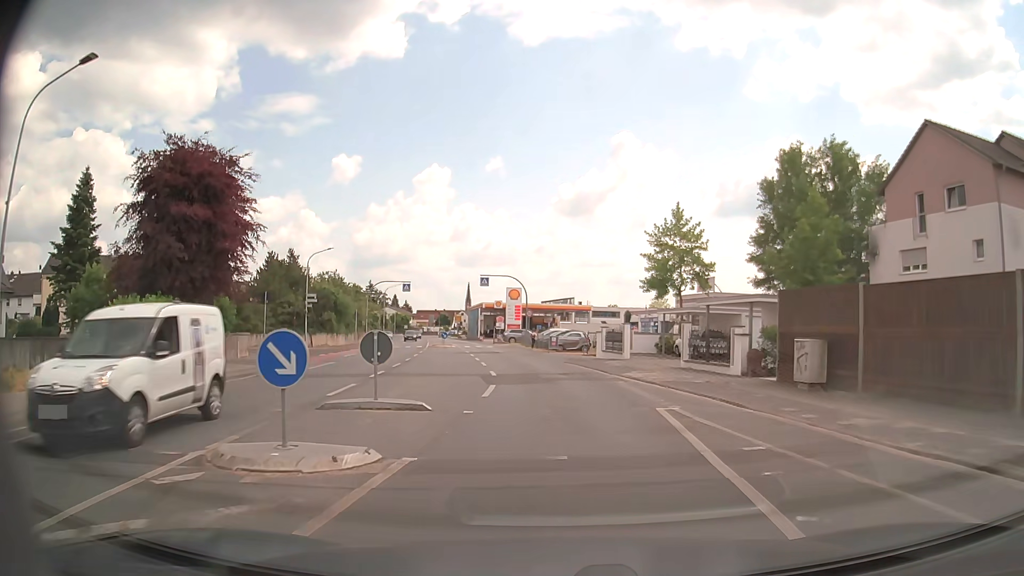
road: tertiary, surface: asphalt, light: Day
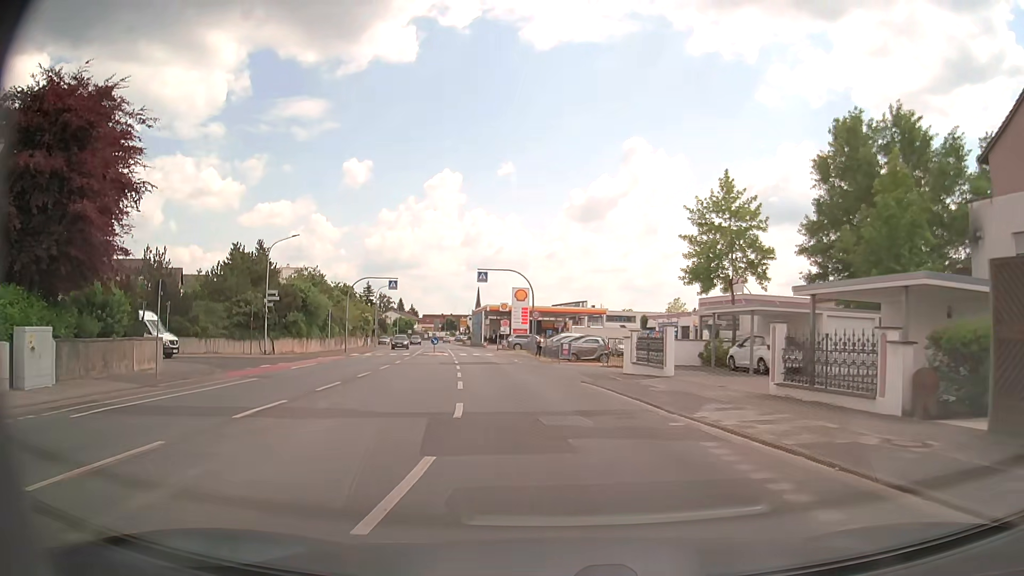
(0.0, +9.7) m; -1°
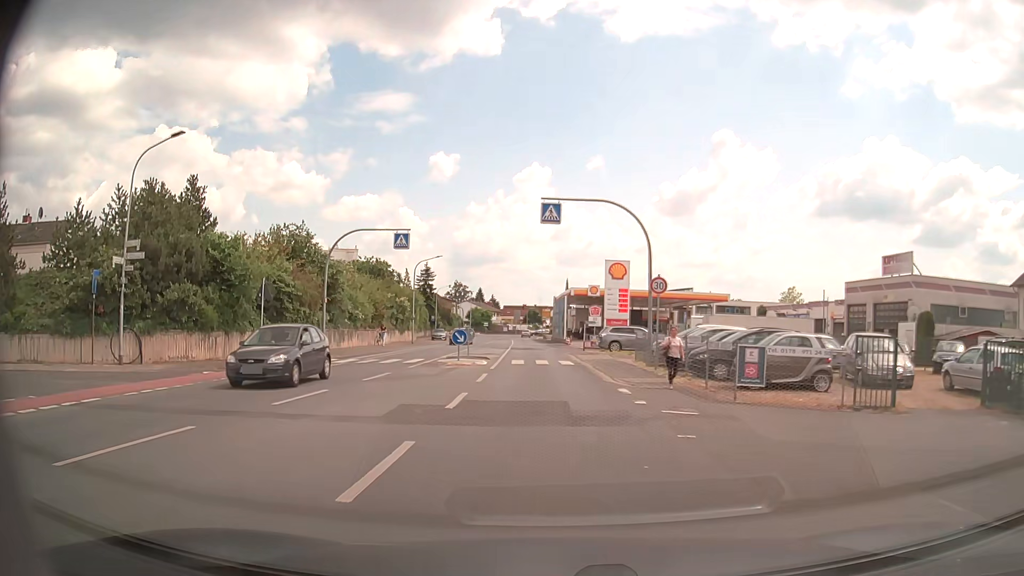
(-1.6, +23.9) m; -8°
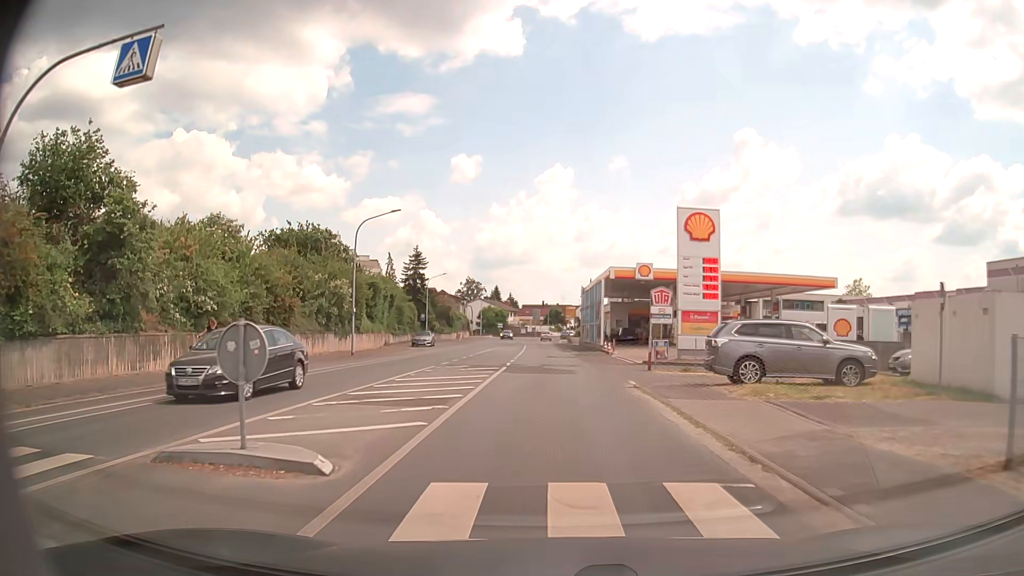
(-0.6, +24.2) m; -2°
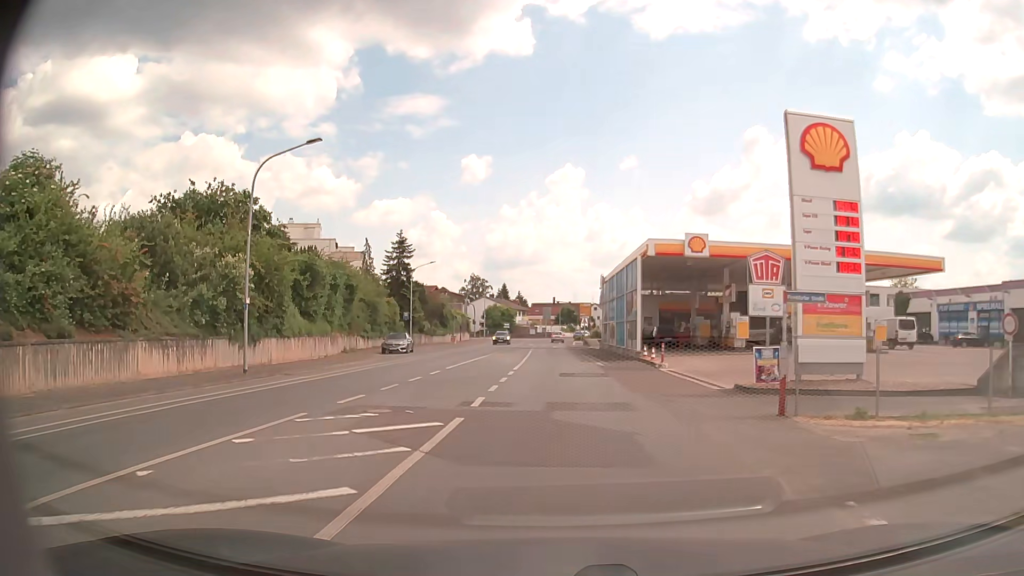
(-0.2, +14.4) m; -1°
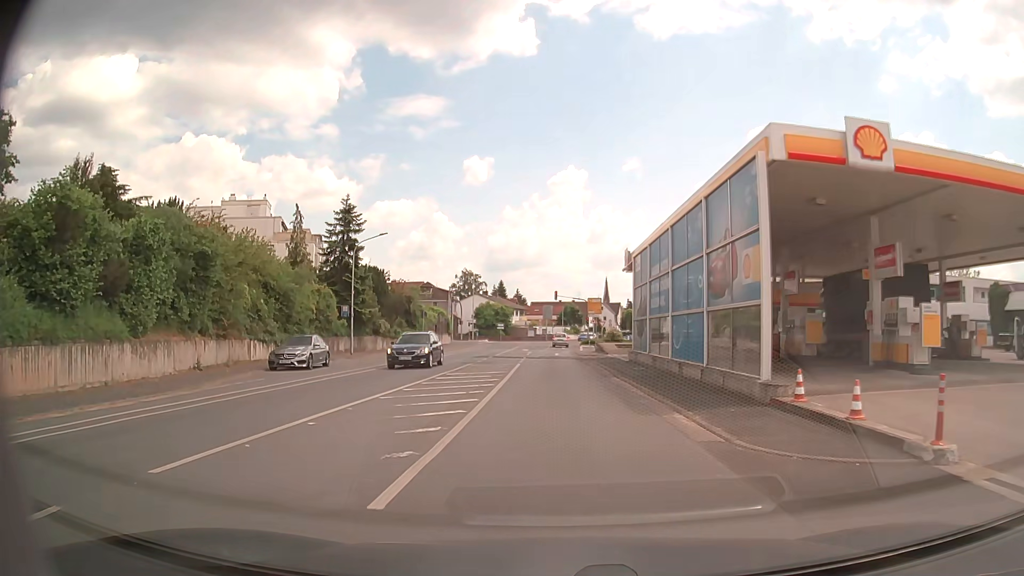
(0.0, +19.2) m; 0°
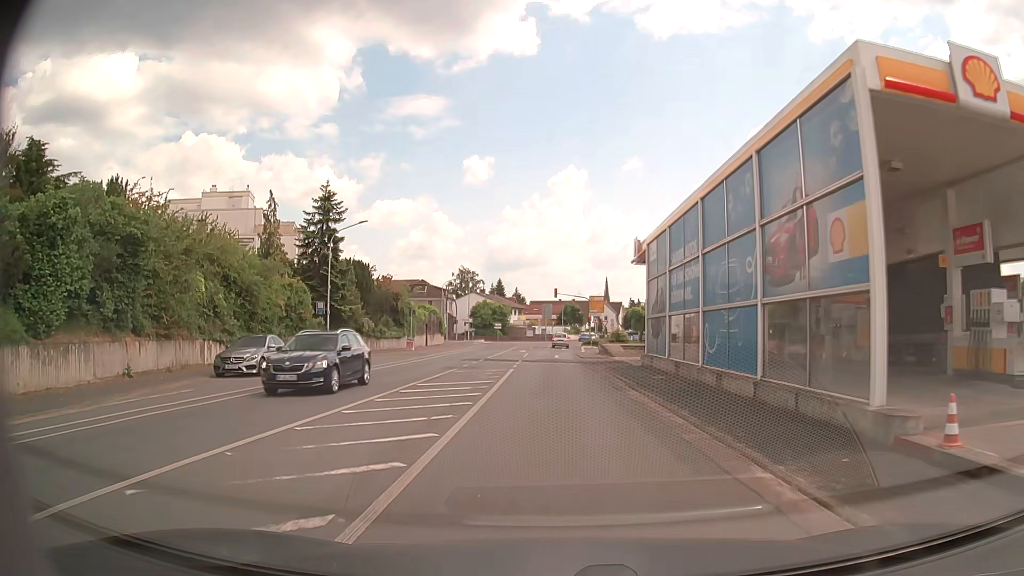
(0.0, +4.8) m; 0°
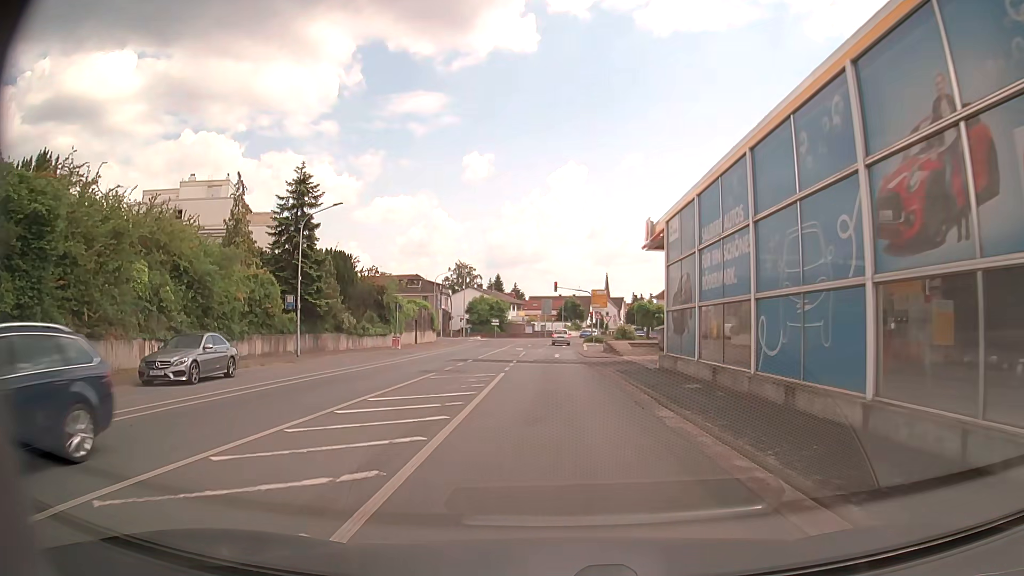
(0.0, +4.8) m; +1°
